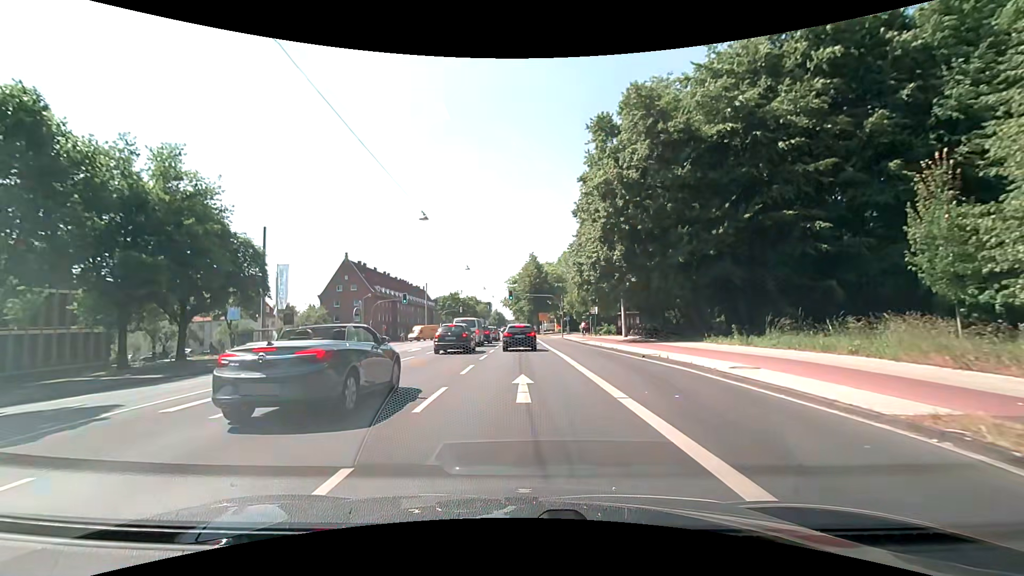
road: primary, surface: asphalt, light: Day
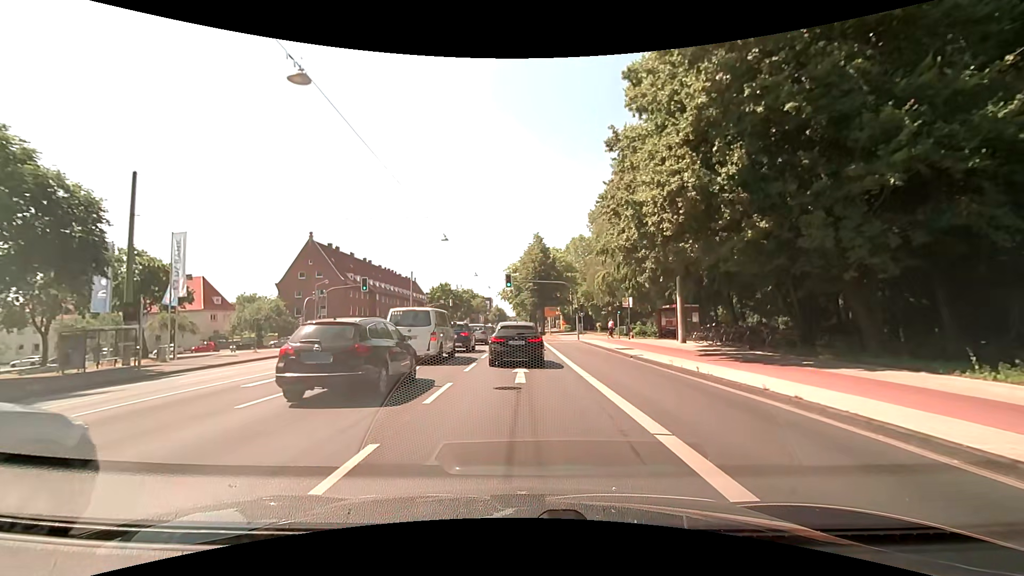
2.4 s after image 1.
(0.0, +16.8) m; -1°
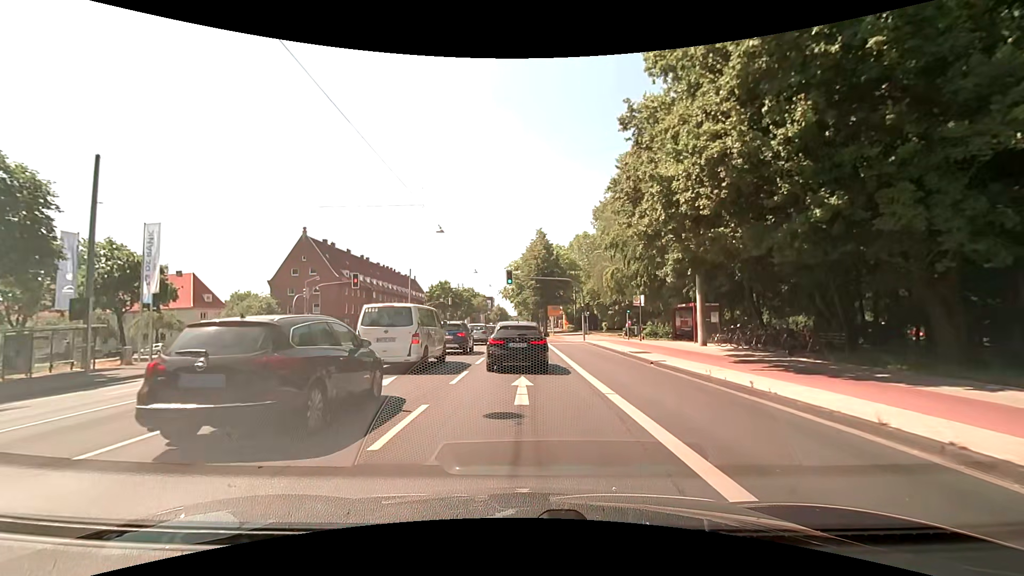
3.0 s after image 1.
(0.0, +3.1) m; 0°
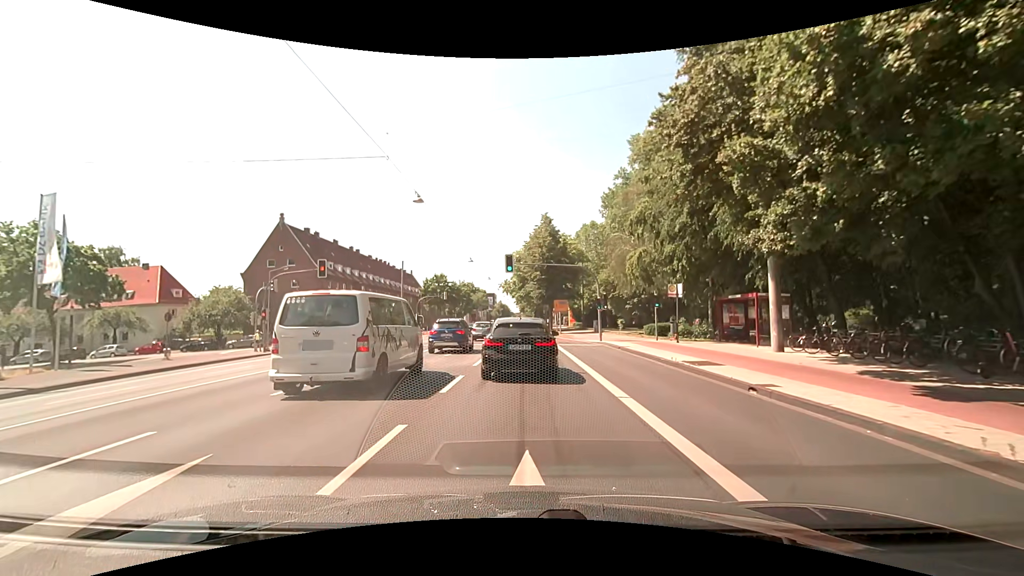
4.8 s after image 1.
(0.0, +7.9) m; +2°
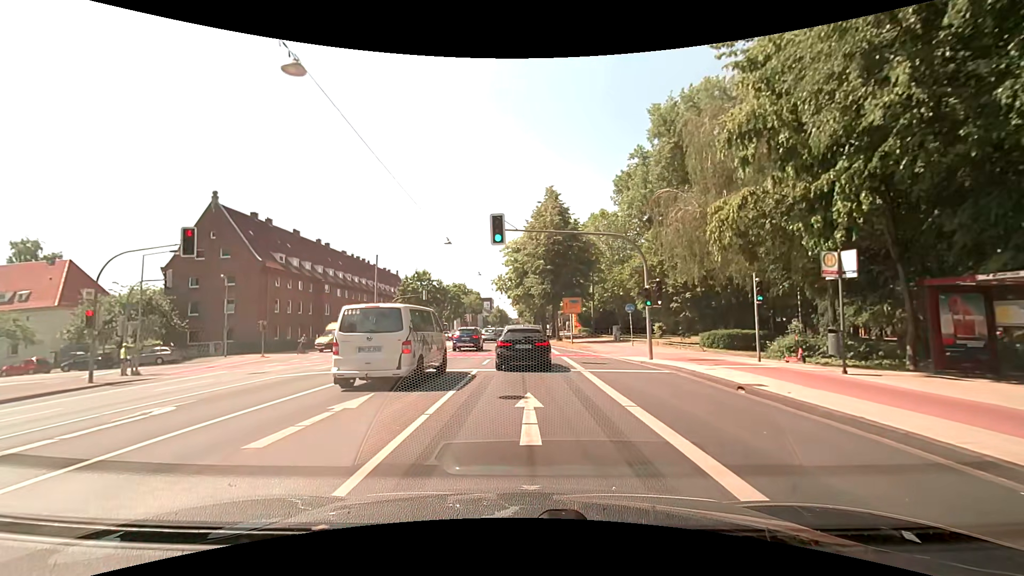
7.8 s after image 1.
(-0.4, +14.8) m; -2°
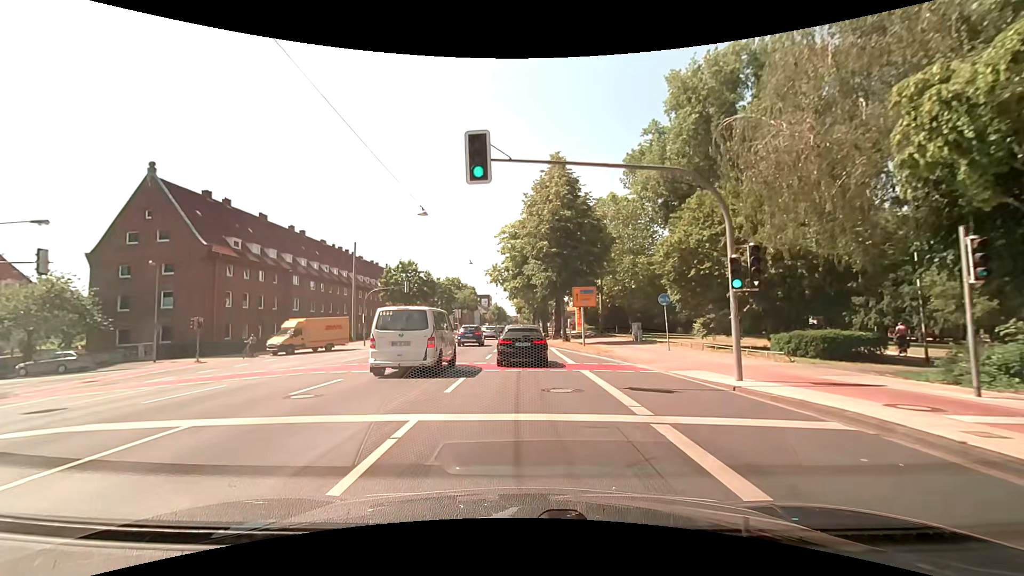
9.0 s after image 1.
(+0.1, +9.1) m; +1°
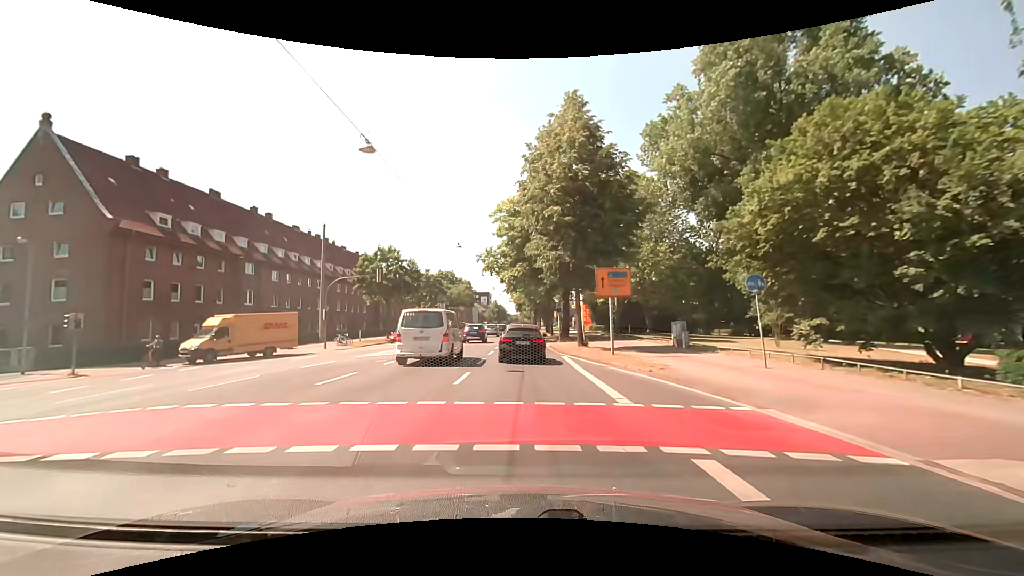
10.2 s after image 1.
(0.0, +10.3) m; -1°
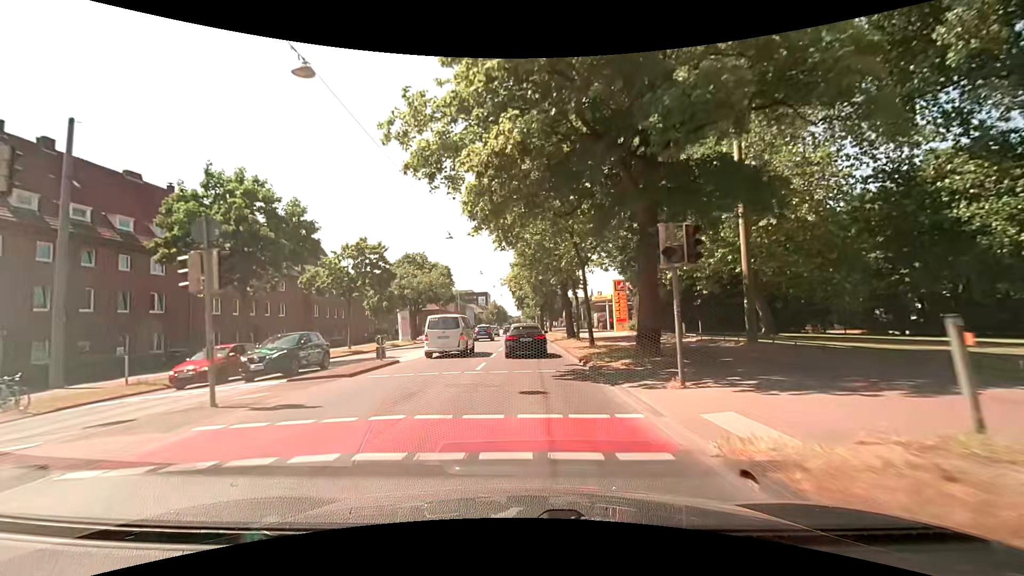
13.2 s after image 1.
(+0.1, +30.8) m; +1°
(0, +10) (0, +20) (0, +30) (0, +40) (0, +50) (-1, +60) (-1, +70) (-1, +80) (-1, +90) (0, +100) m
